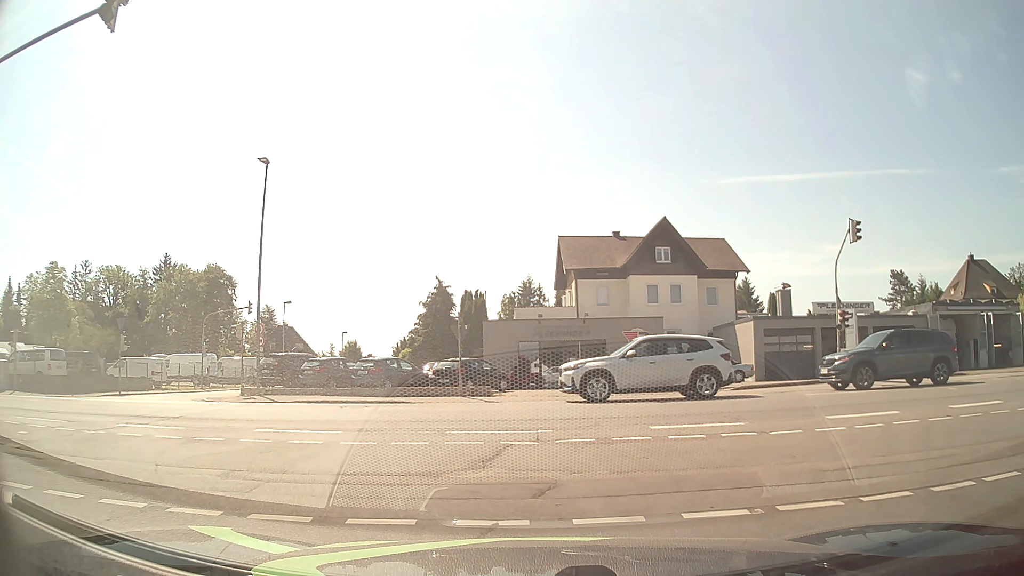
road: residential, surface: asphalt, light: Day
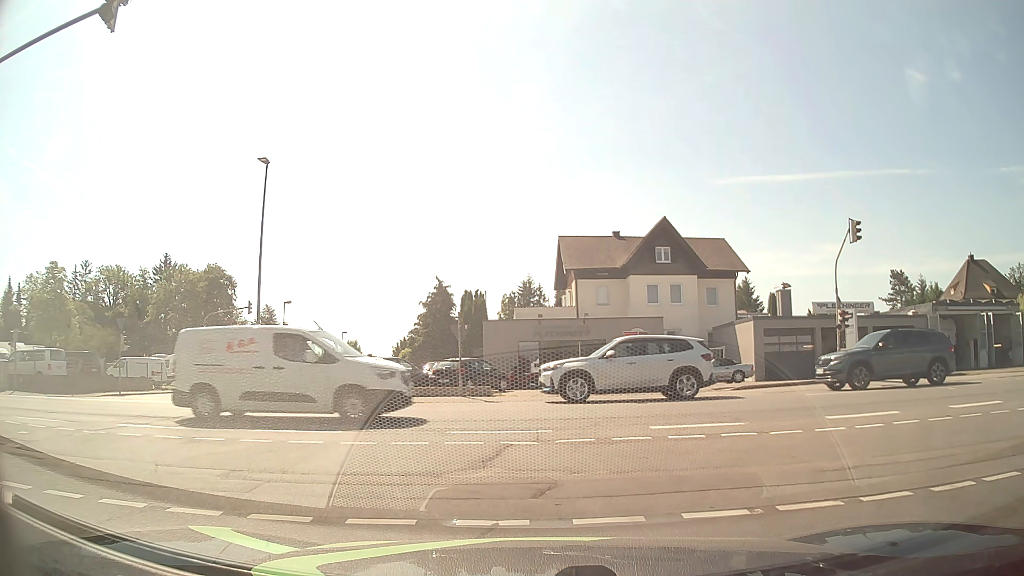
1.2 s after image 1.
(0.0, 0.0) m; 0°
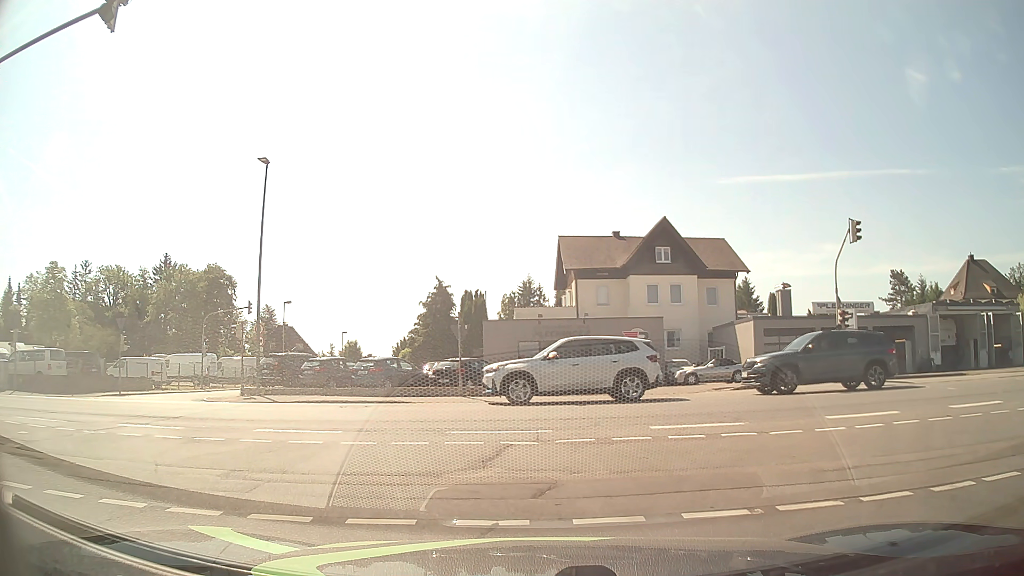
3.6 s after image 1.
(0.0, 0.0) m; 0°
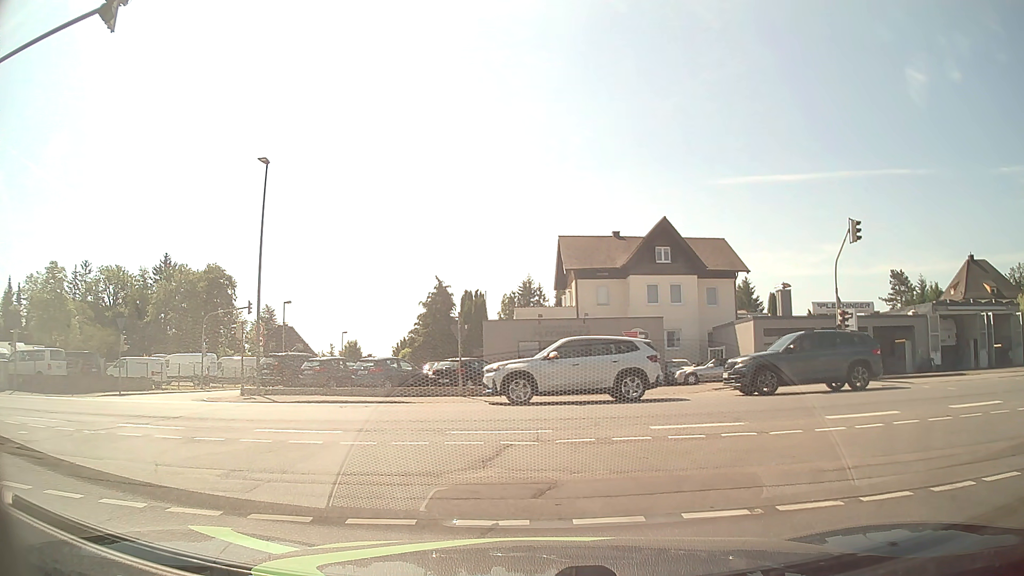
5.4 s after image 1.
(0.0, 0.0) m; 0°
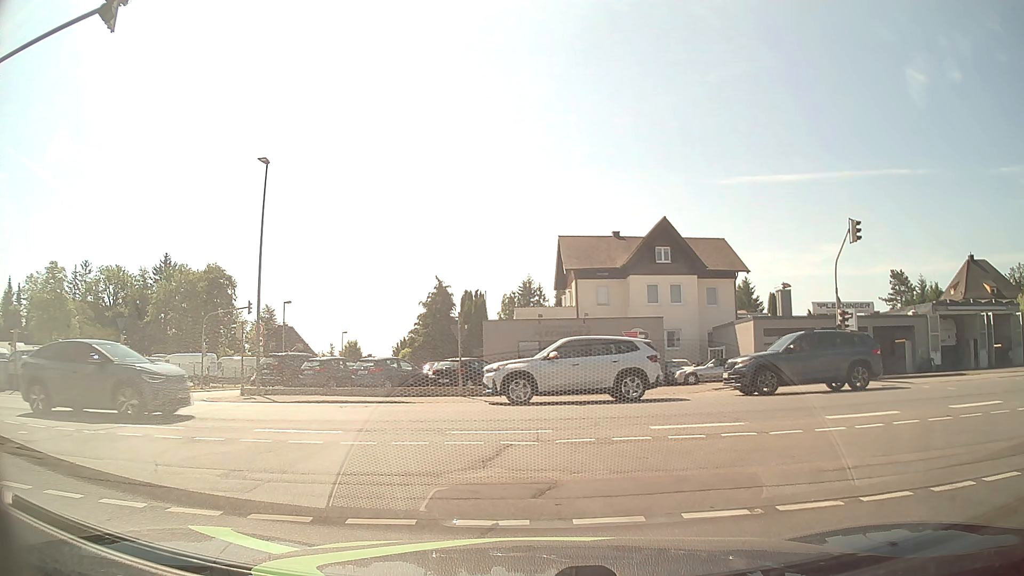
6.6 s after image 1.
(0.0, 0.0) m; 0°
